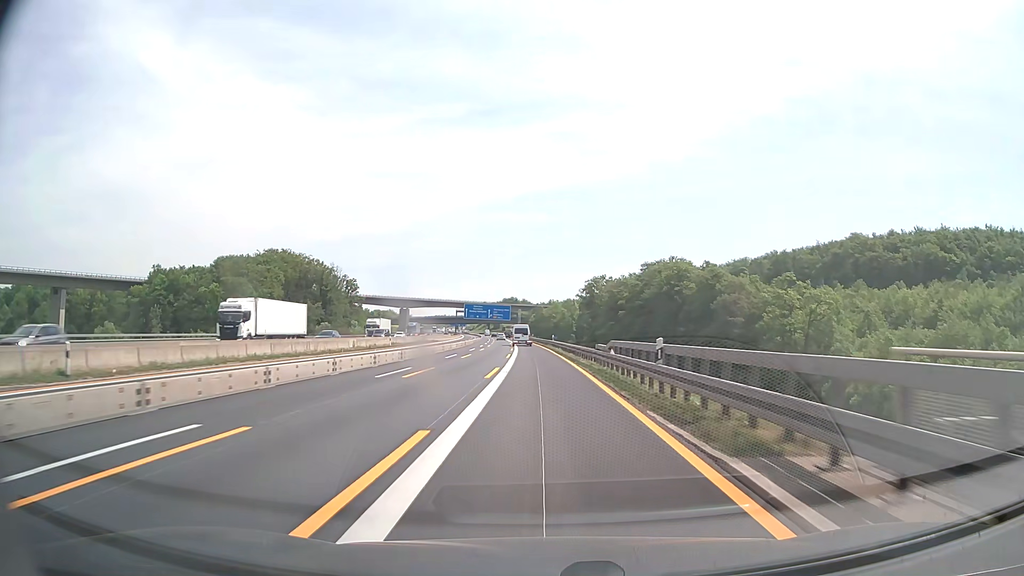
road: motorway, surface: asphalt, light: Day
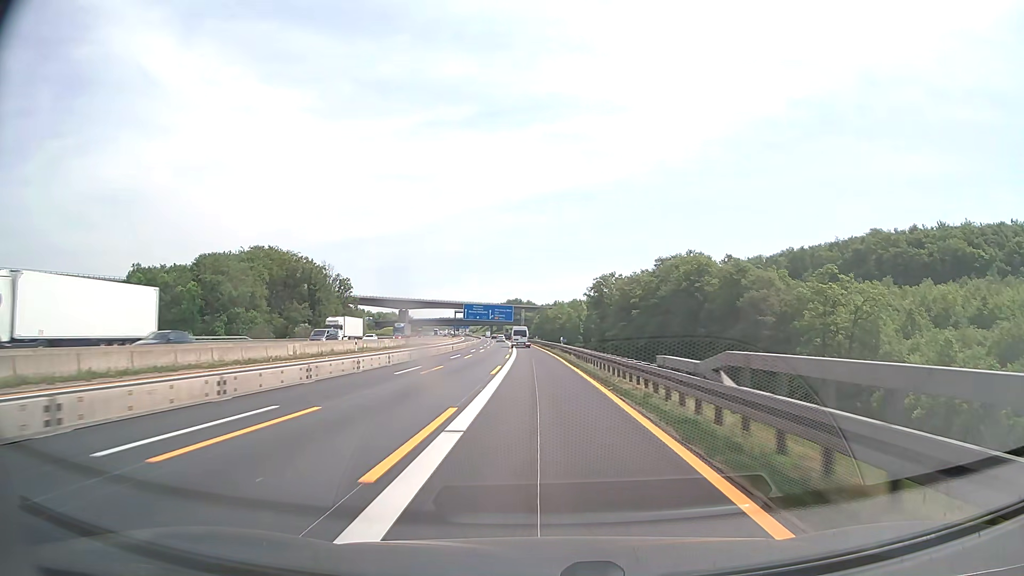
(0.0, +14.6) m; 0°
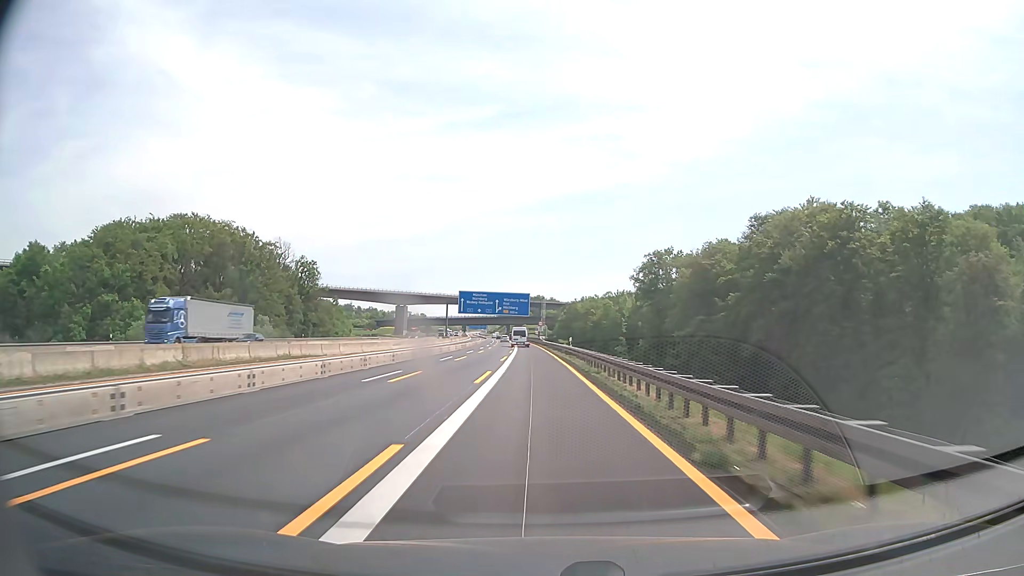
(-1.2, +58.6) m; -2°
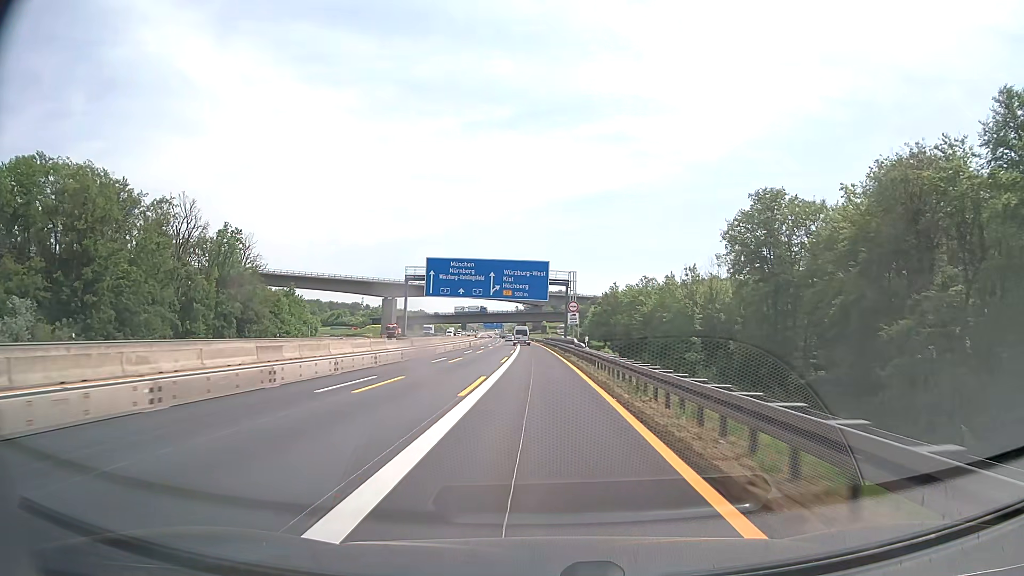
(-0.9, +58.7) m; -2°
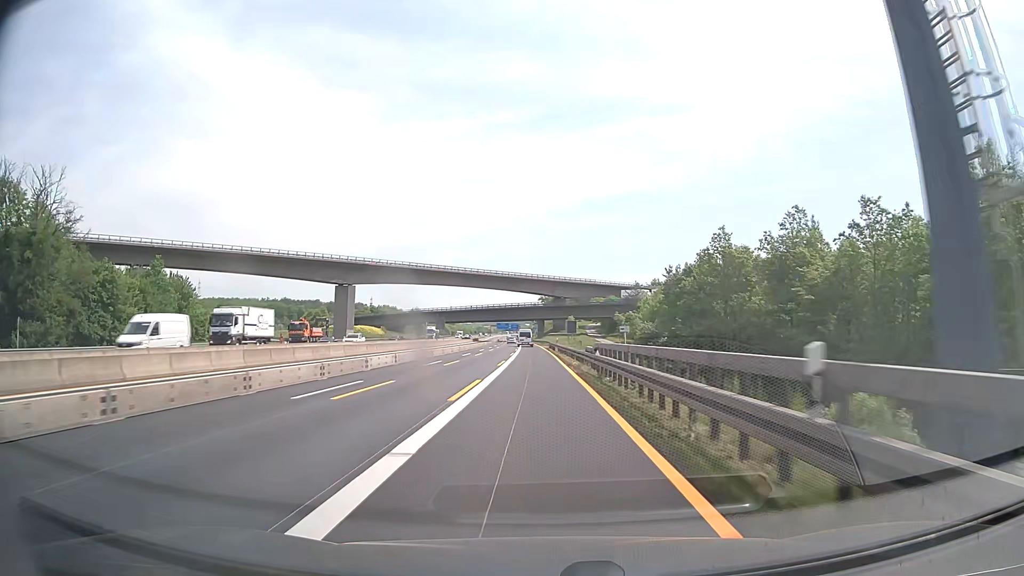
(-1.0, +73.4) m; -2°
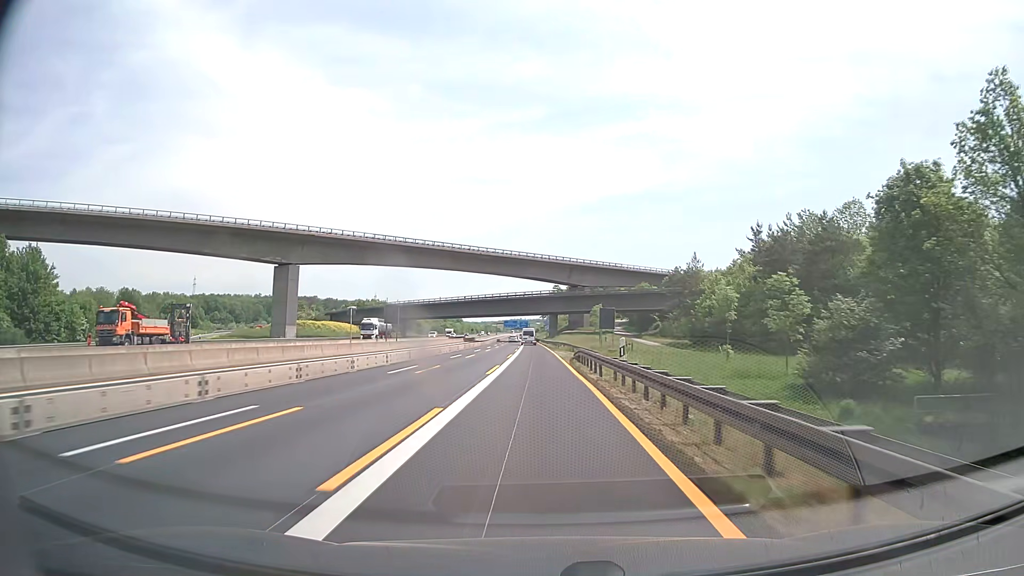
(-0.6, +44.3) m; -2°
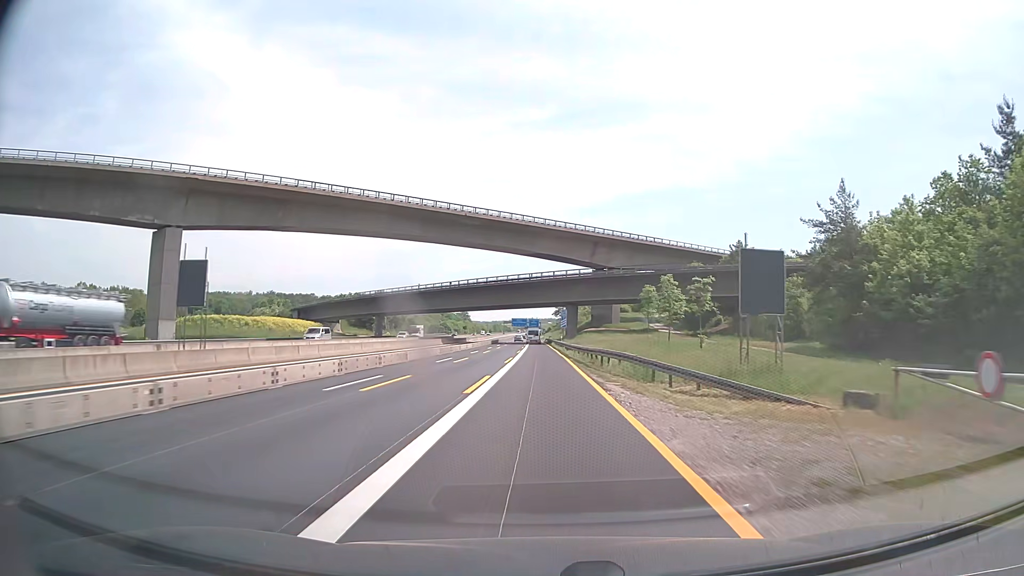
(-0.2, +44.0) m; -1°
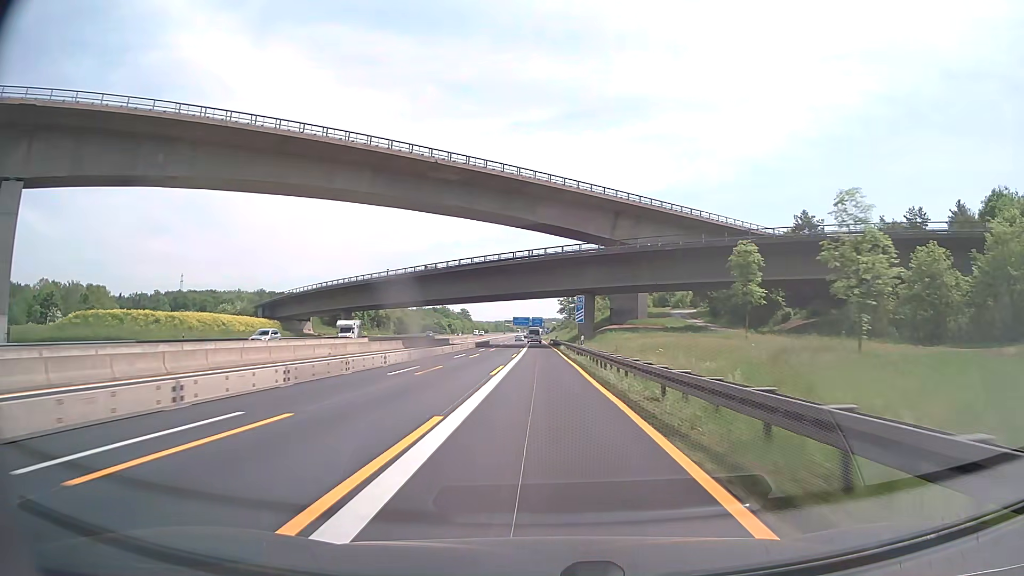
(-0.1, +29.2) m; 0°
(0, +10) (0, +20) (0, +30) (0, +40) (0, +50) (0, +60) (0, +70) (0, +80) (0, +90) (-1, +100) m
